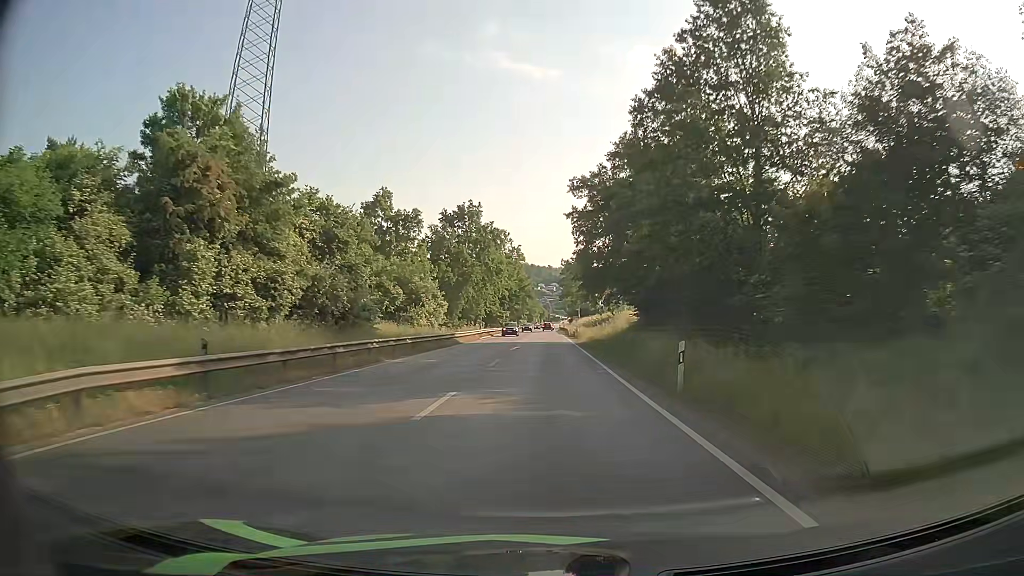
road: primary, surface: asphalt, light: Day
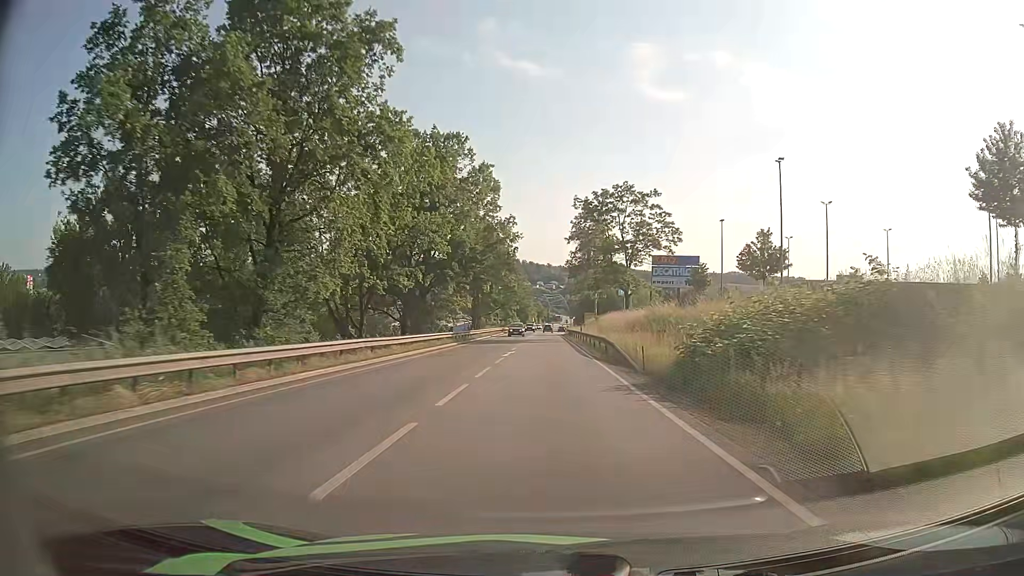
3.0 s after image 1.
(-0.2, +60.0) m; 0°
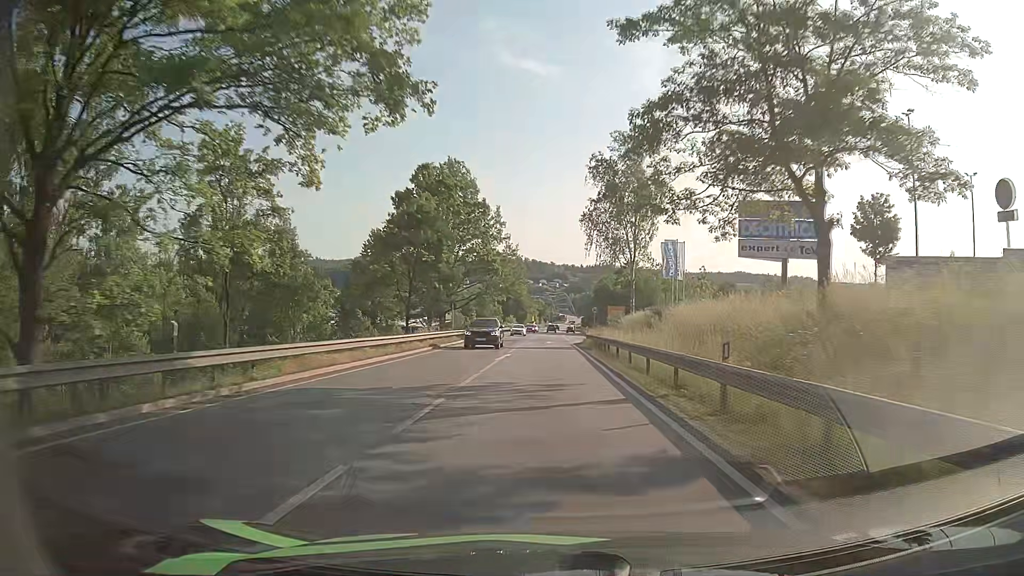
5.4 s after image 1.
(+0.1, +44.9) m; 0°
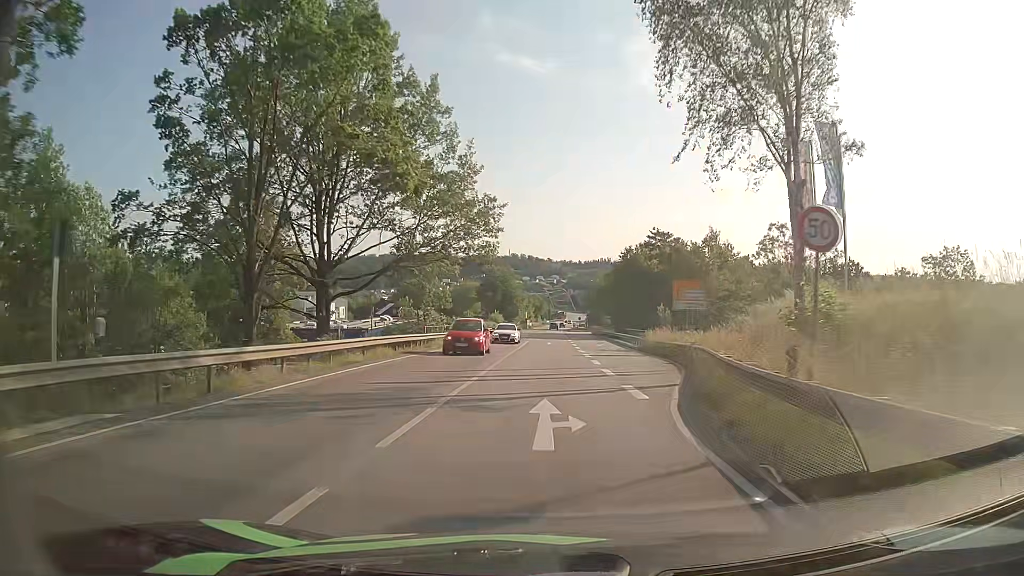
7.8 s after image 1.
(0.0, +42.6) m; 0°
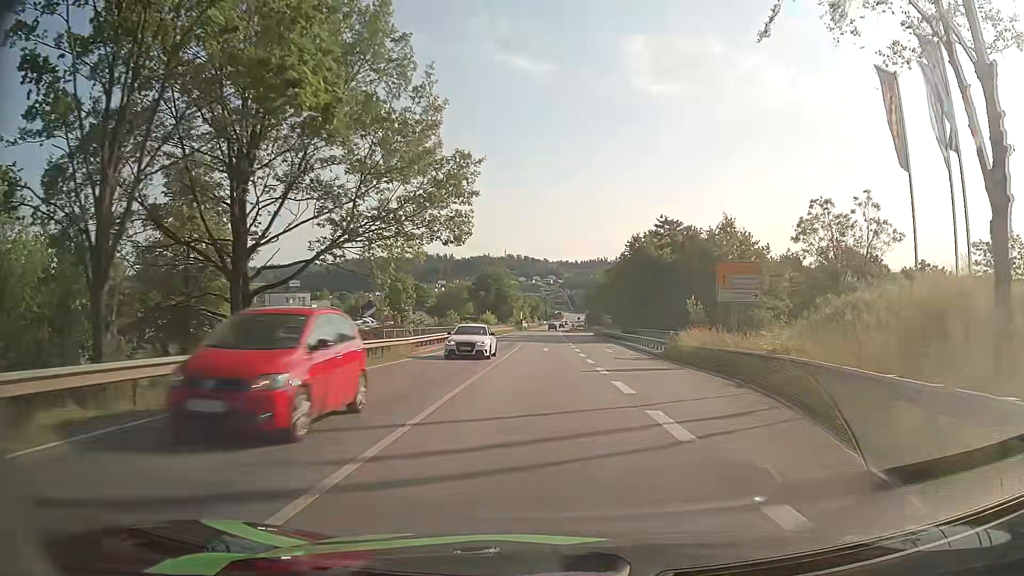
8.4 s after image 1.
(0.0, +10.5) m; 0°
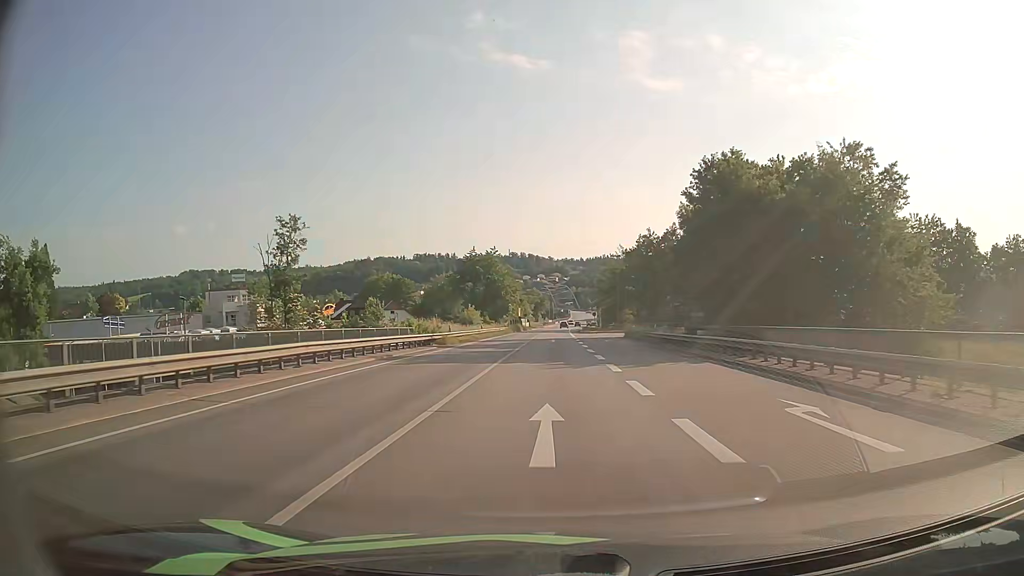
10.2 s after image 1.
(+0.1, +31.5) m; -1°
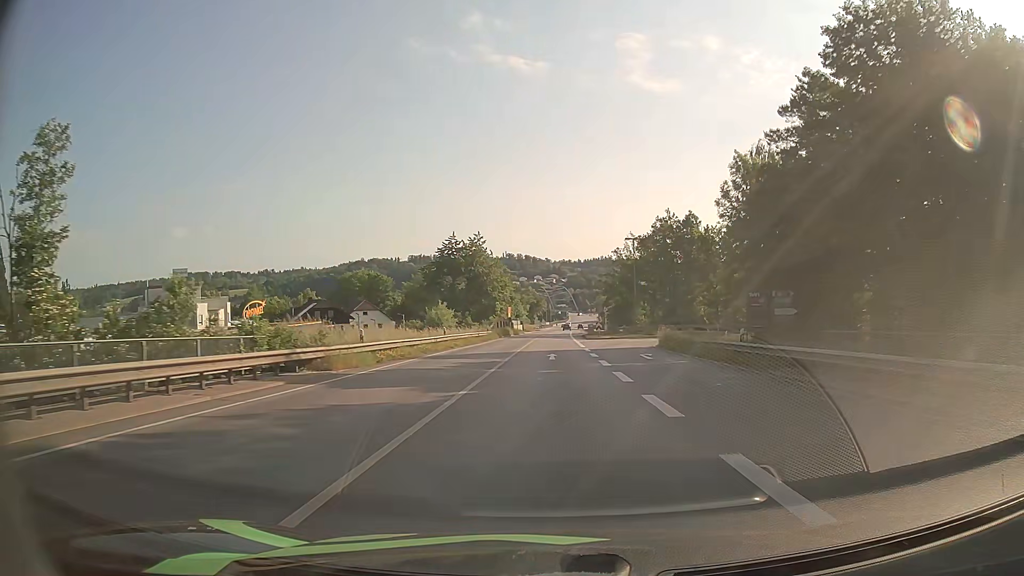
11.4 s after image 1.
(+0.1, +20.6) m; +1°
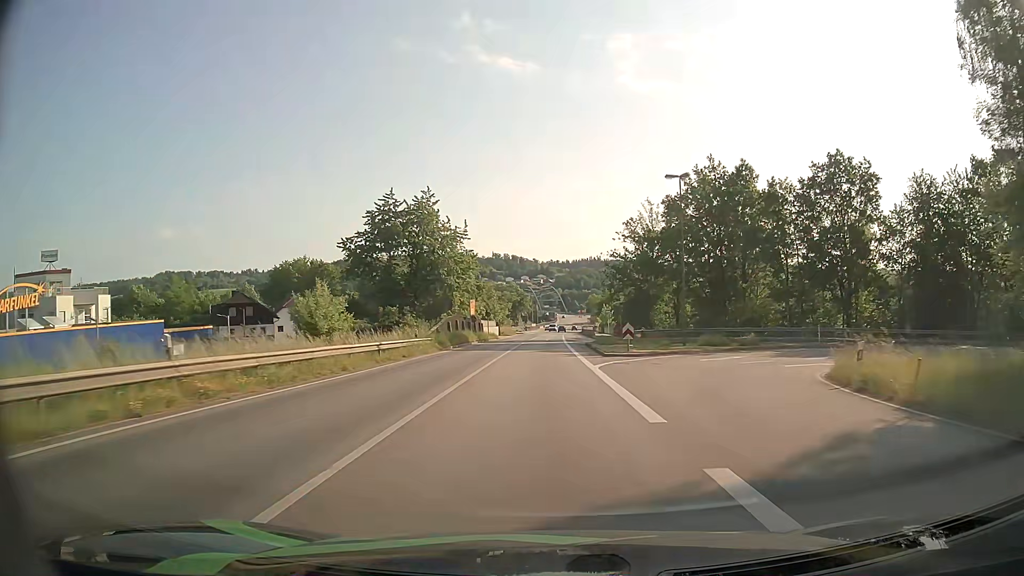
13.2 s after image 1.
(+0.2, +30.7) m; +1°
(0, +10) (0, +20) (0, +30) (0, +40) (0, +50) (0, +60) (0, +70) (0, +80) (+1, +90) (+1, +100) m
